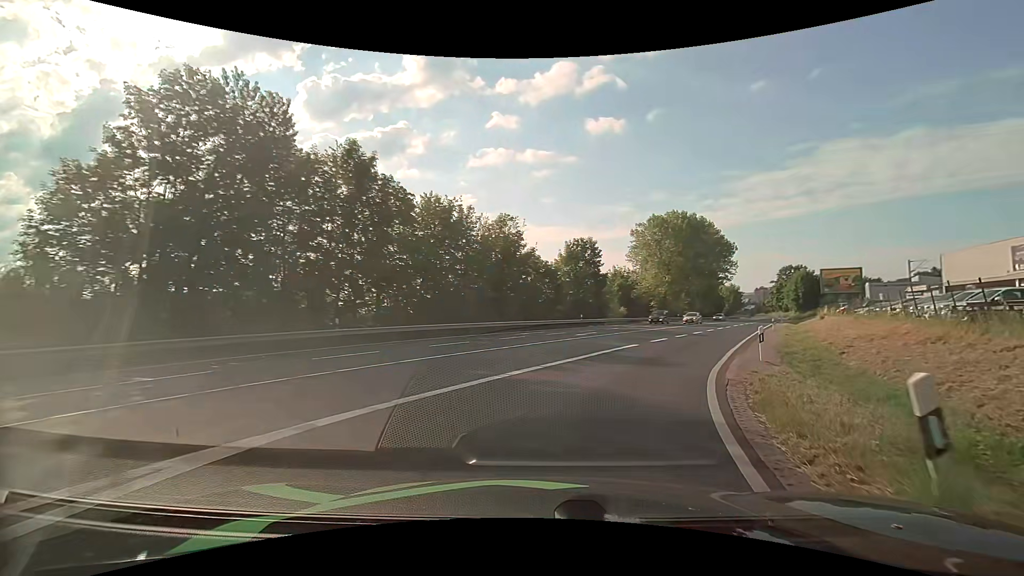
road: unclassified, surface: asphalt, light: Day
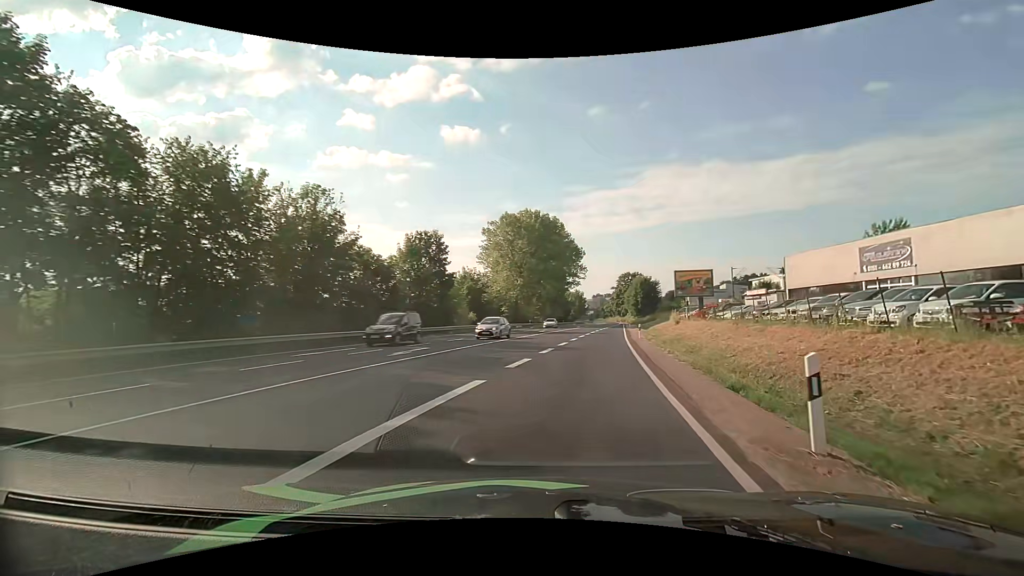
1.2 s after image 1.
(+1.9, +10.8) m; +18°
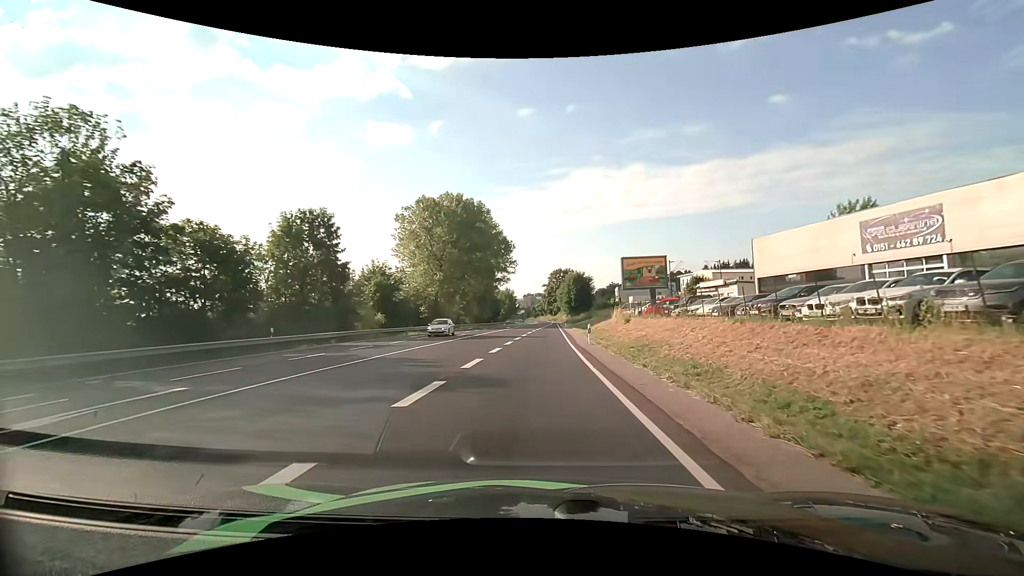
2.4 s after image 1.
(+1.0, +11.9) m; +8°
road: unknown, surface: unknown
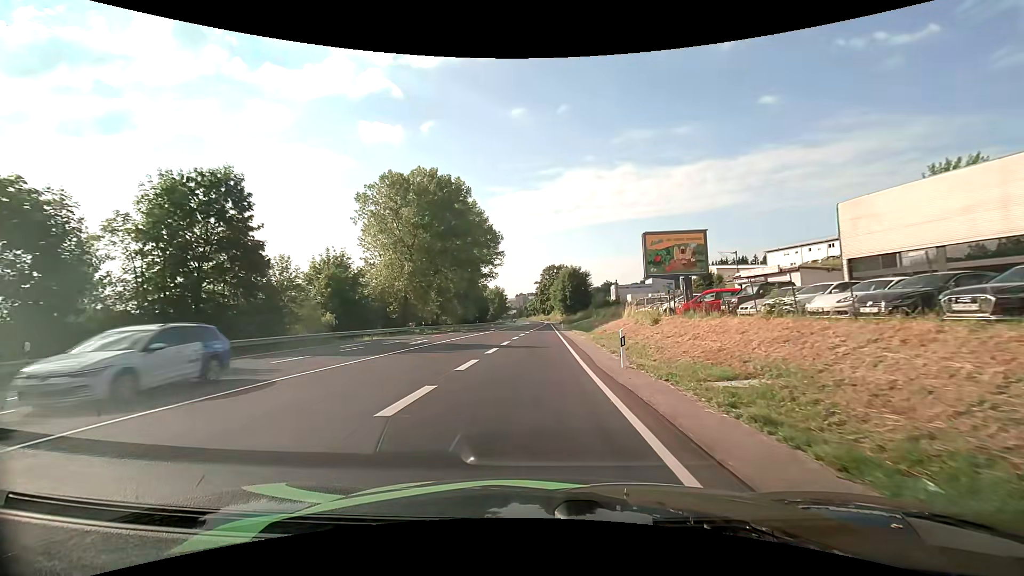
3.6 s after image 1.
(+0.2, +13.1) m; +1°
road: primary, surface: asphalt
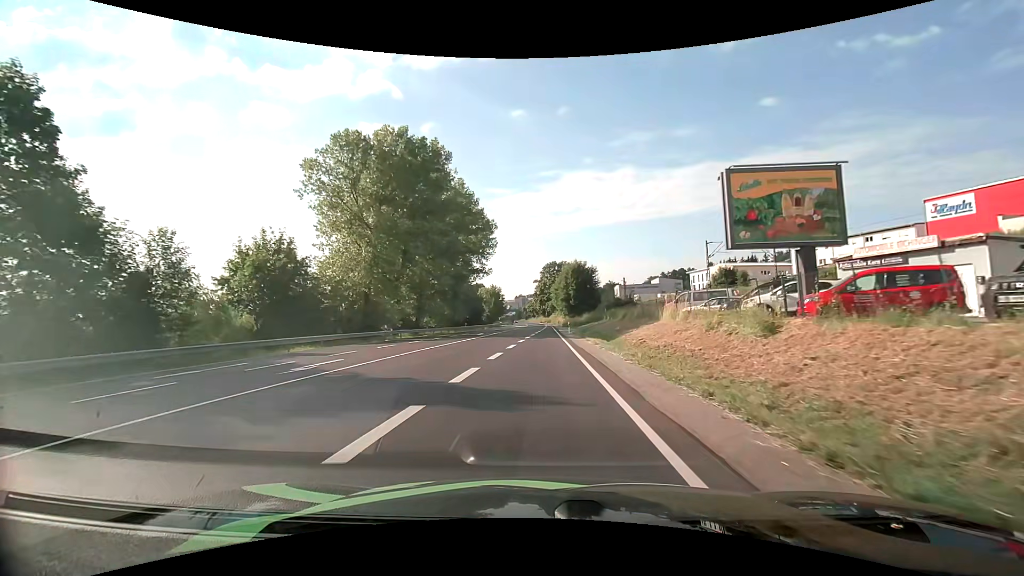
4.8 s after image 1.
(-0.1, +14.3) m; 0°
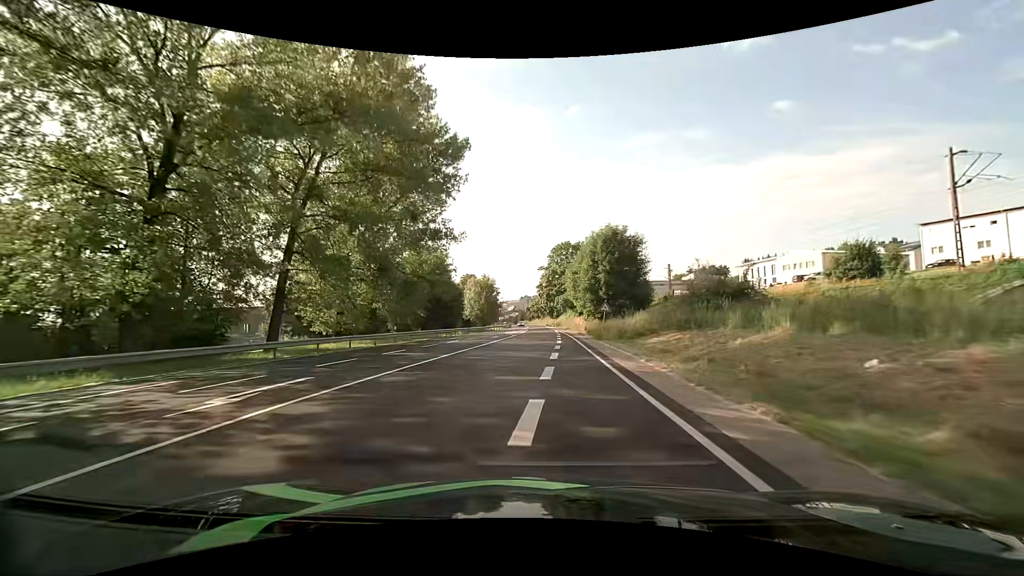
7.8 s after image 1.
(-0.1, +42.0) m; -1°
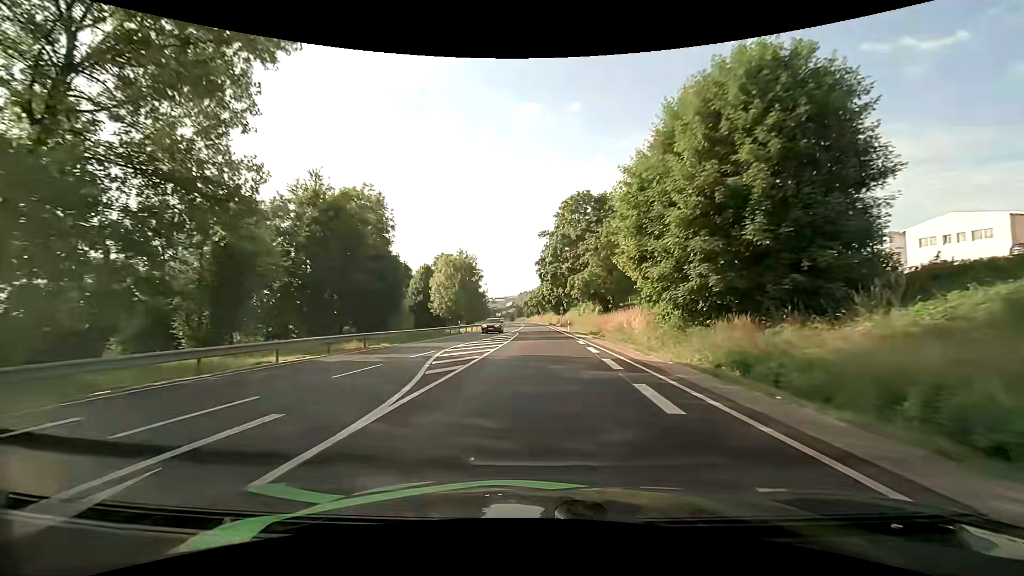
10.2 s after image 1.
(+0.1, +40.7) m; 0°
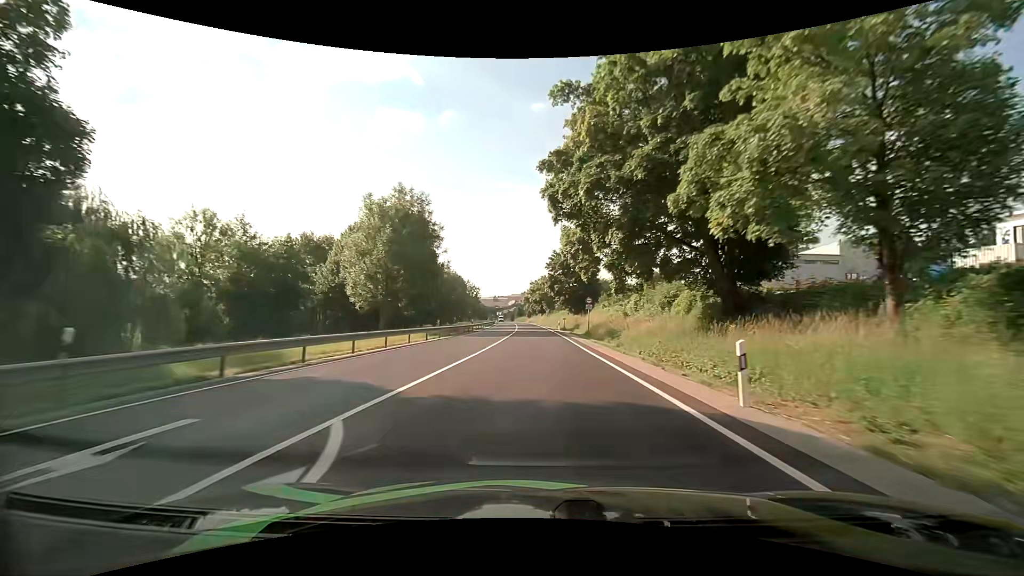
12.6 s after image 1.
(-0.2, +42.8) m; 0°
(0, +10) (0, +20) (0, +30) (0, +40) (0, +50) (-1, +60) (-1, +70) (-2, +80) (-2, +90) (-3, +100) m
